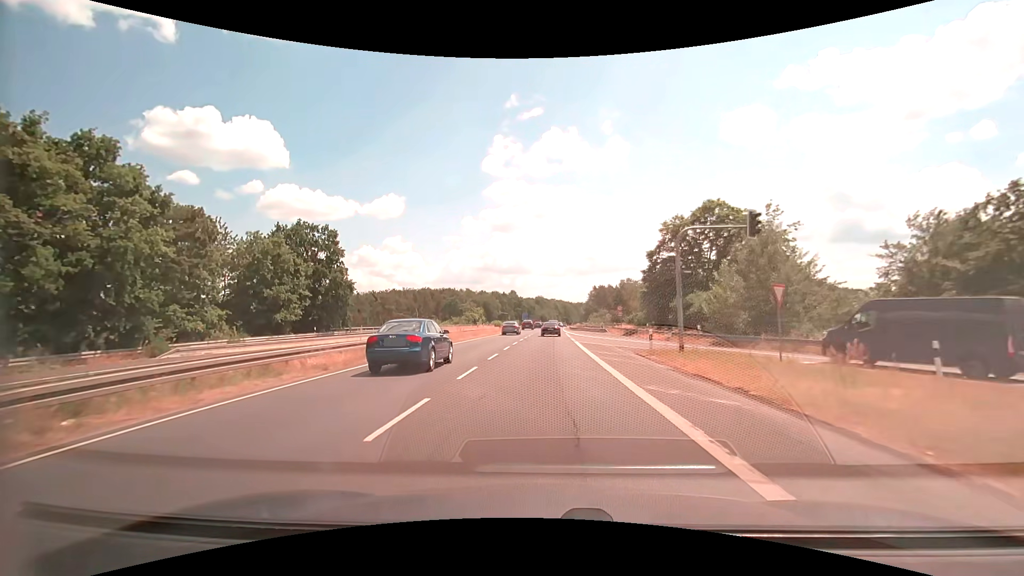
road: secondary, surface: asphalt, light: Day
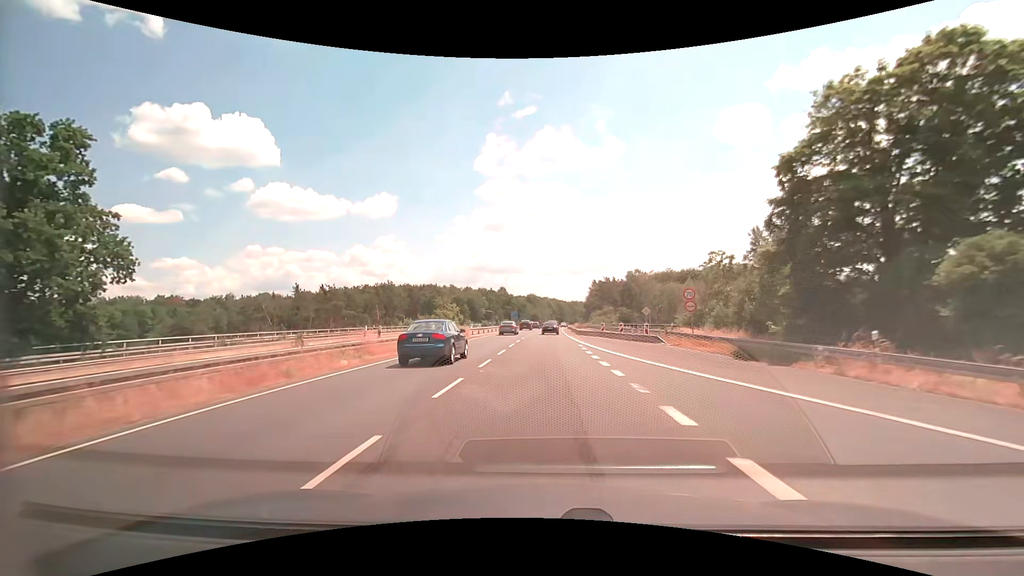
(+0.1, +33.3) m; +1°
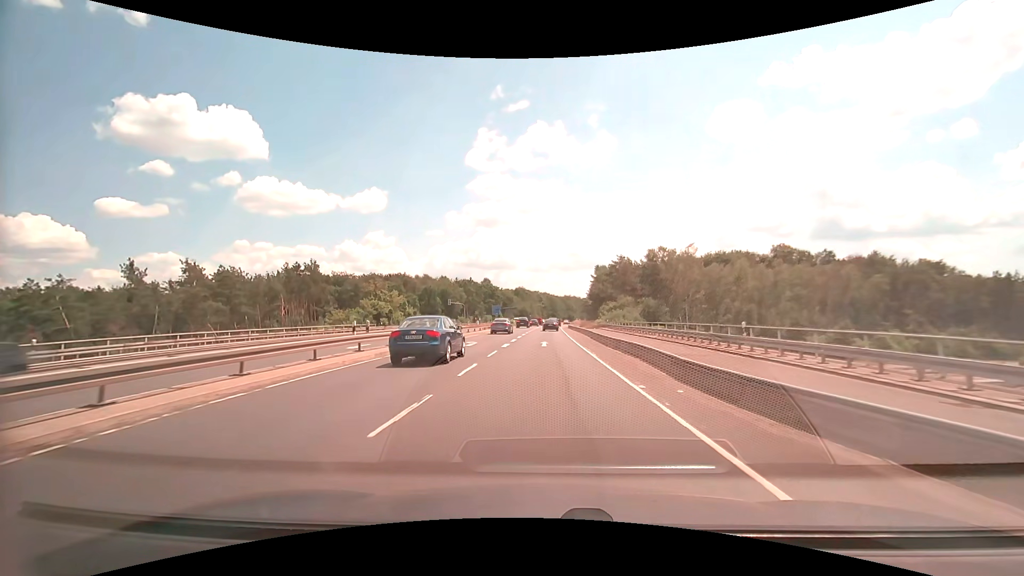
(+0.4, +45.3) m; +1°
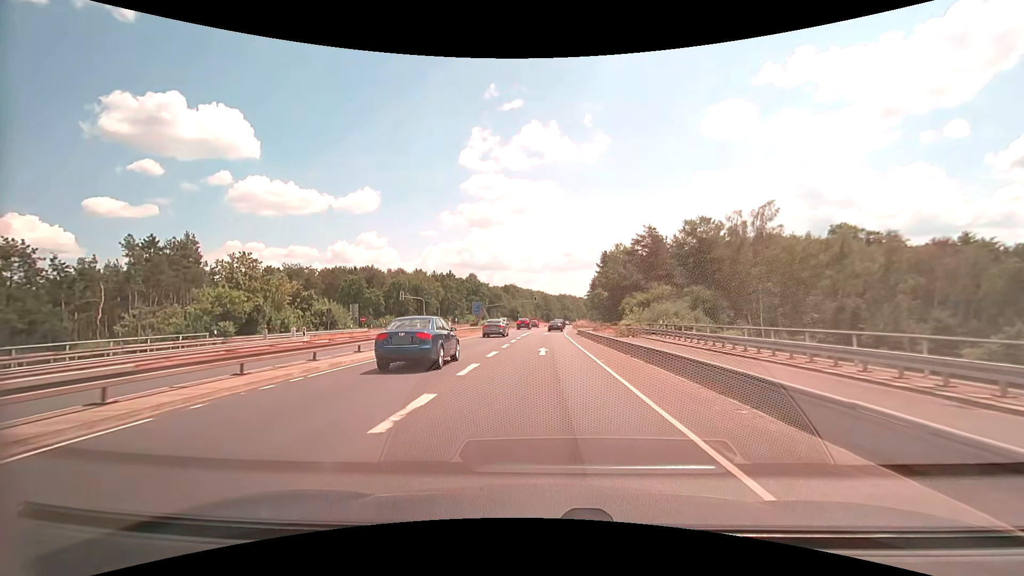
(+0.3, +35.7) m; +1°
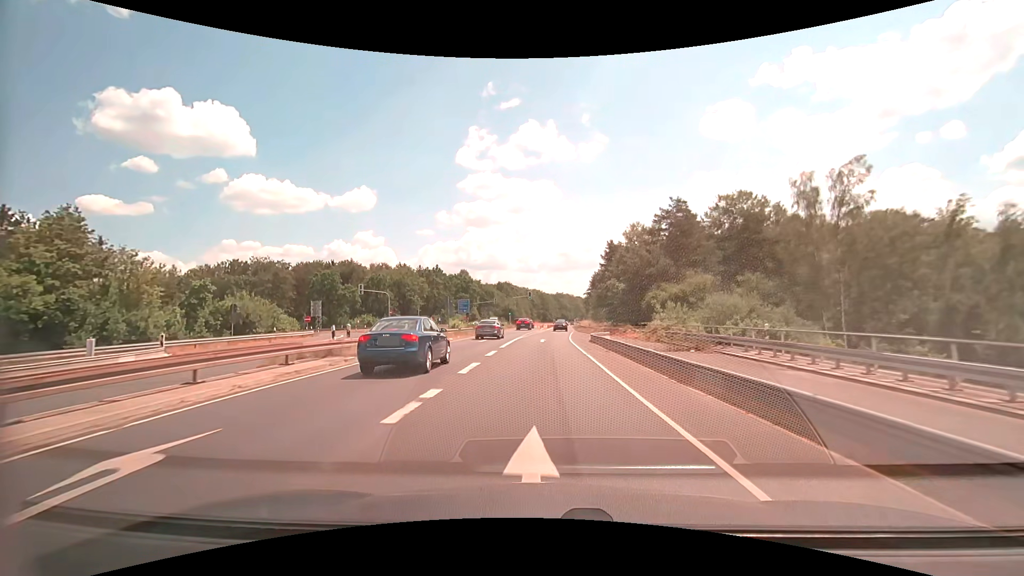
(+0.1, +17.6) m; 0°
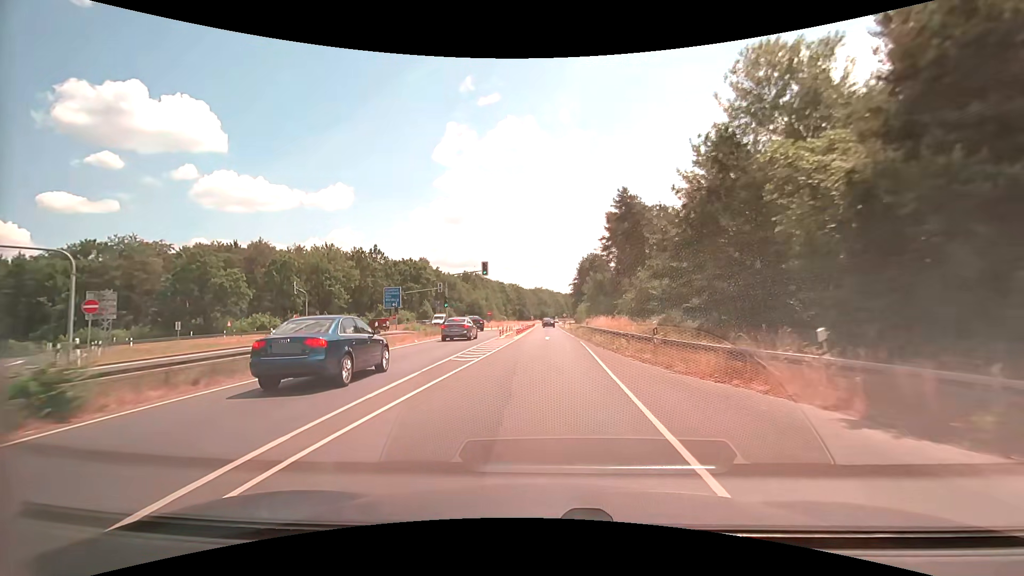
(+0.9, +43.4) m; +2°
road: motorway_link
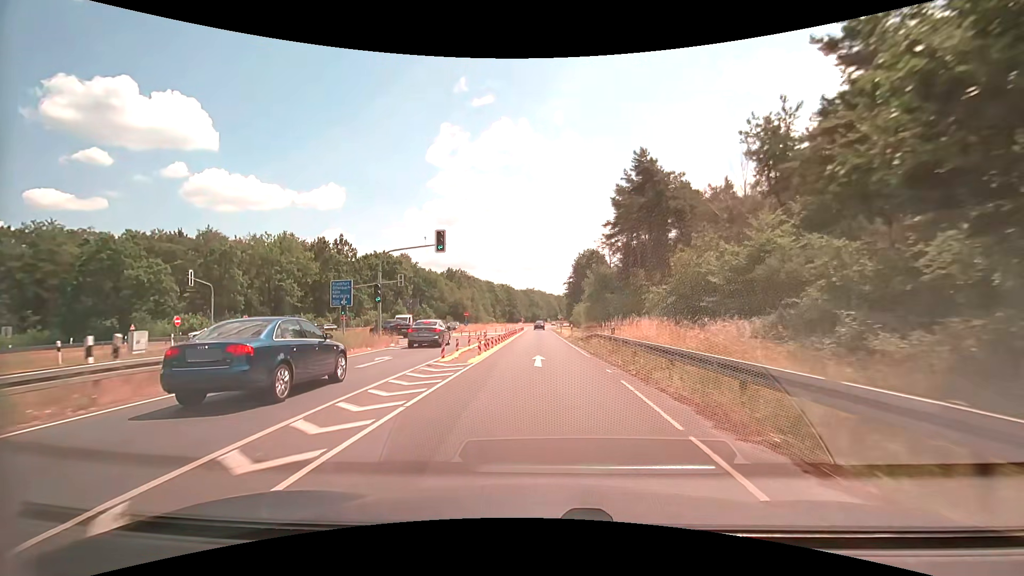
(+0.1, +17.2) m; +1°
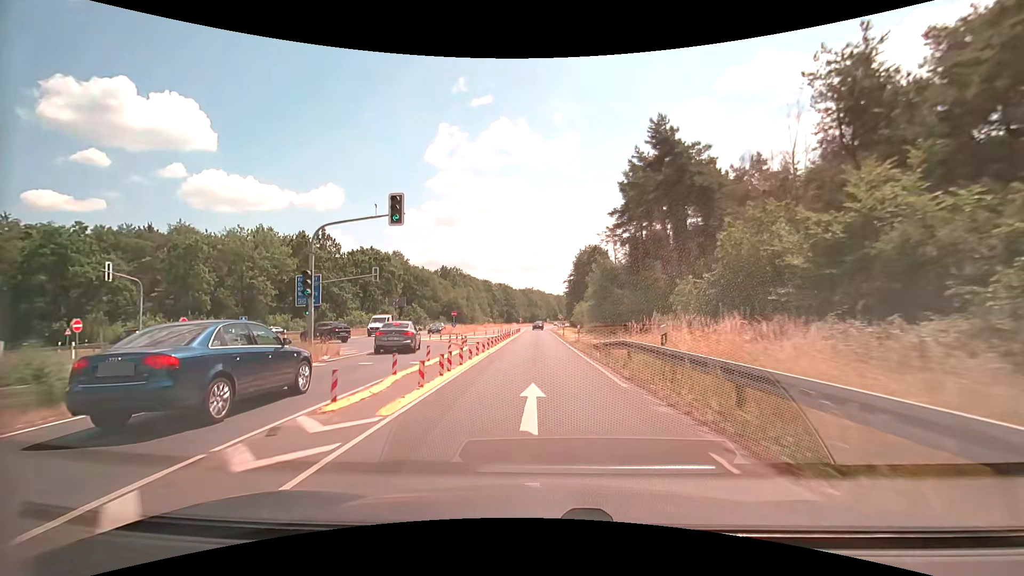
(0.0, +8.6) m; 0°
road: secondary
